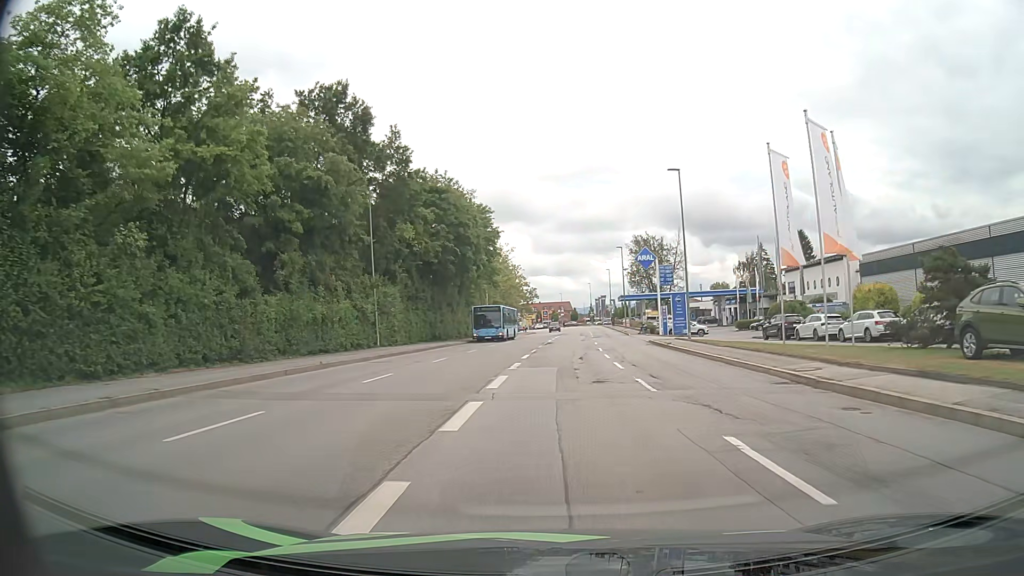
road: tertiary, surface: asphalt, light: Day
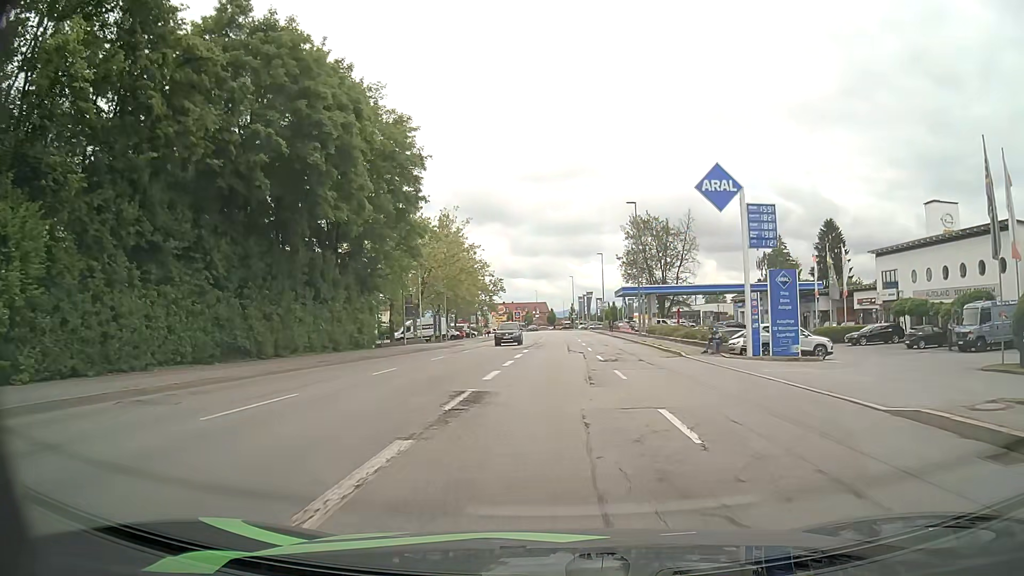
(+0.7, +33.9) m; +2°
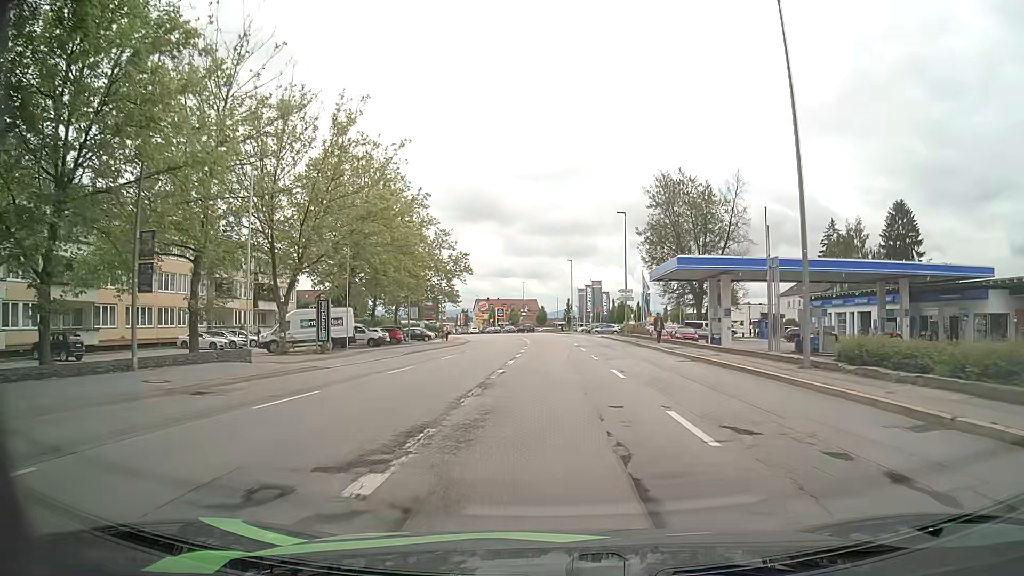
(+0.2, +34.9) m; +1°
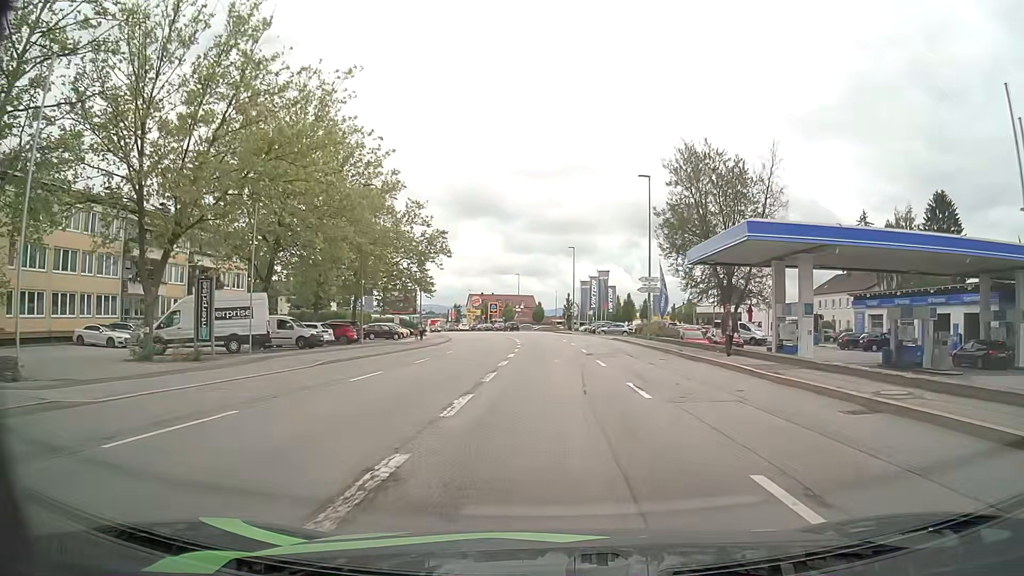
(0.0, +13.9) m; 0°
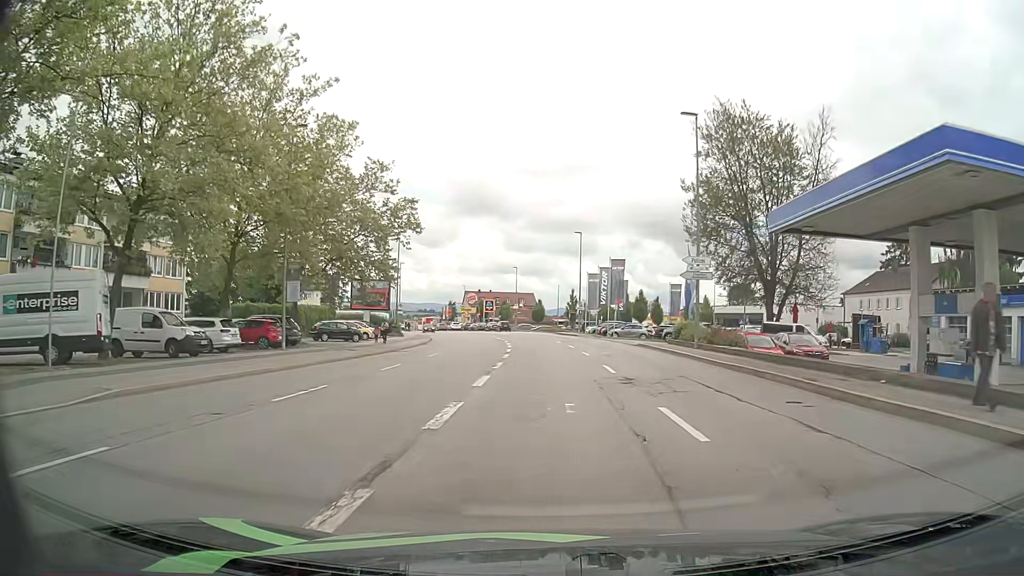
(0.0, +13.2) m; 0°
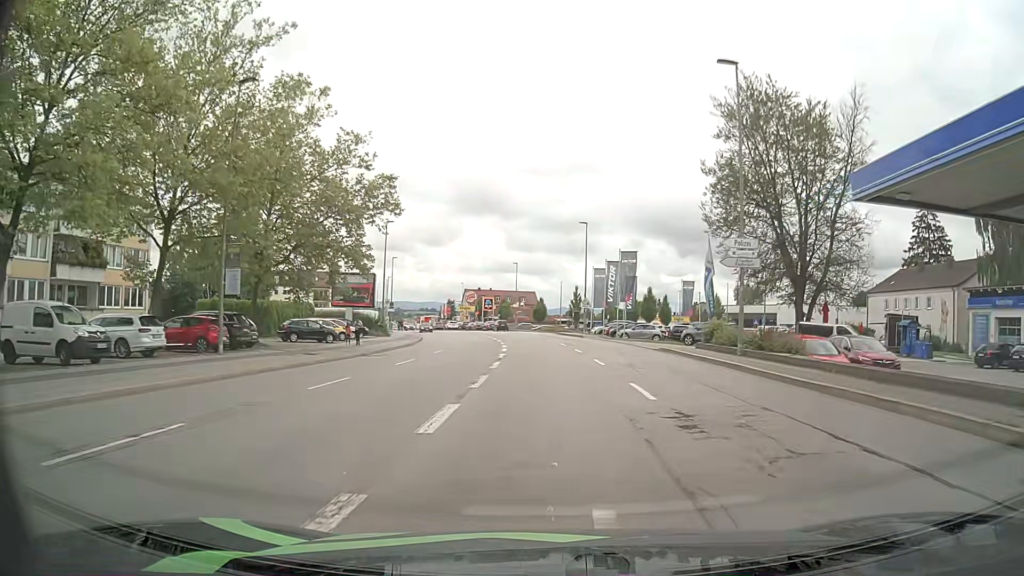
(0.0, +6.4) m; 0°
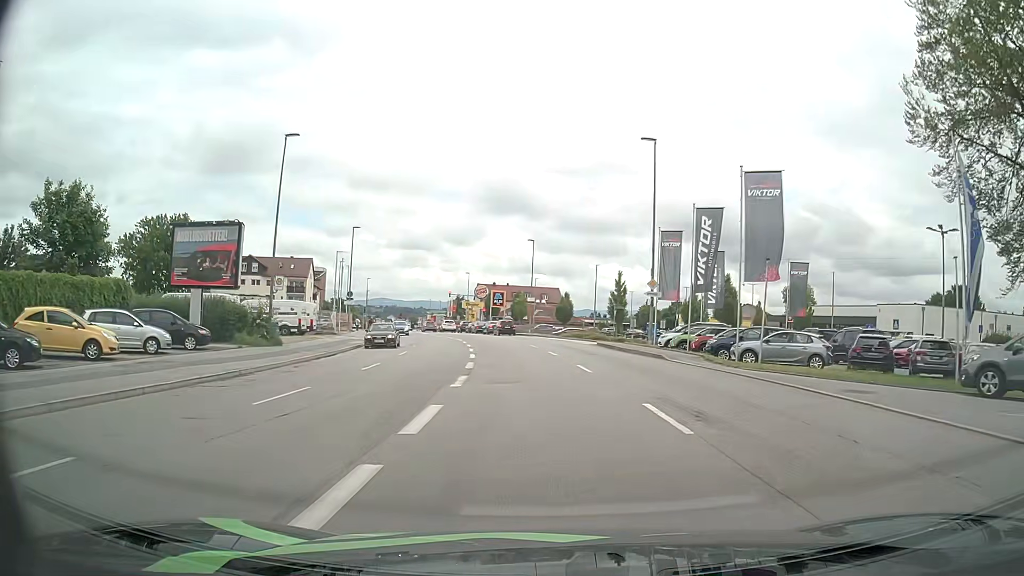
(-0.2, +29.2) m; -2°
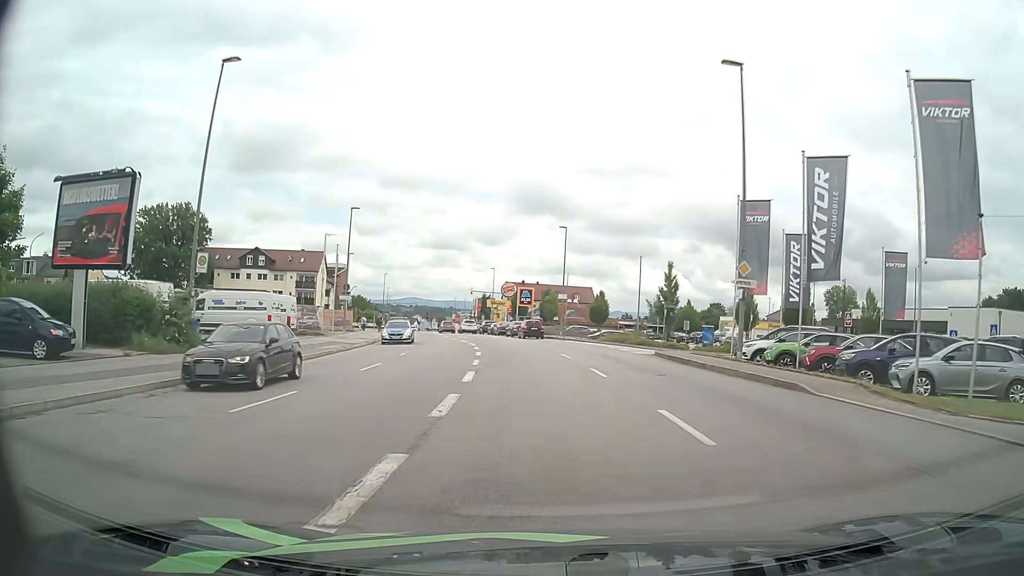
(-0.2, +10.6) m; -3°
(0, +10) (-1, +20) (-2, +30) (-3, +40) (-4, +50) (-7, +60) (-9, +69) (-11, +79) (-13, +89) (-16, +98) m
